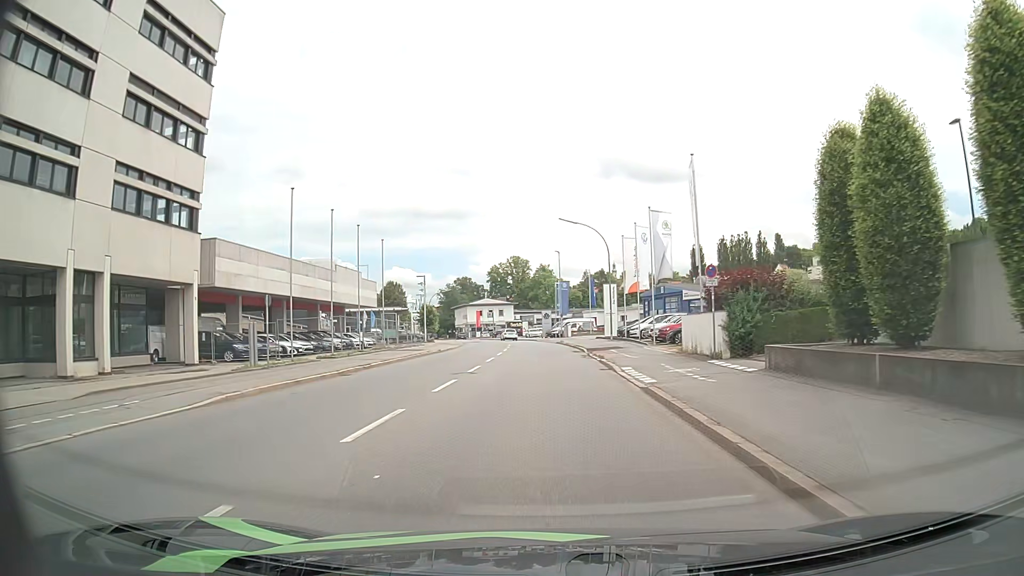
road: tertiary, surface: asphalt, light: Day
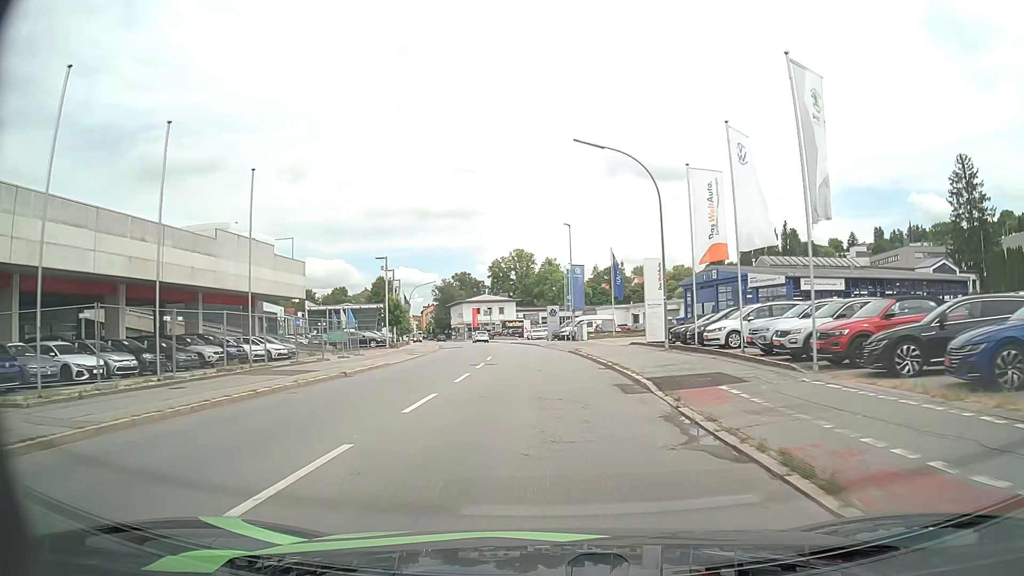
(-0.1, +21.5) m; 0°
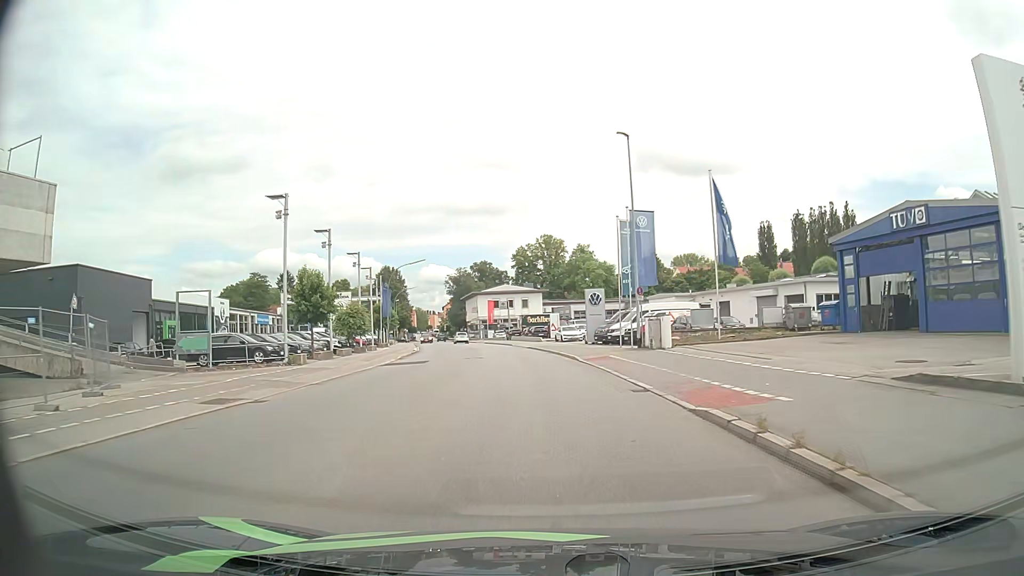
(-0.7, +28.2) m; -3°
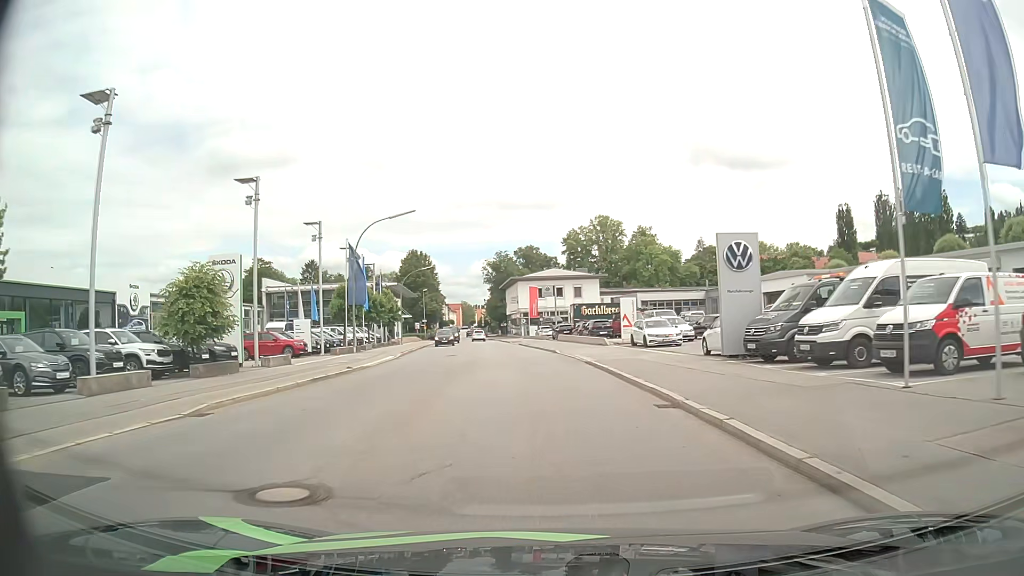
(-0.9, +26.7) m; -5°
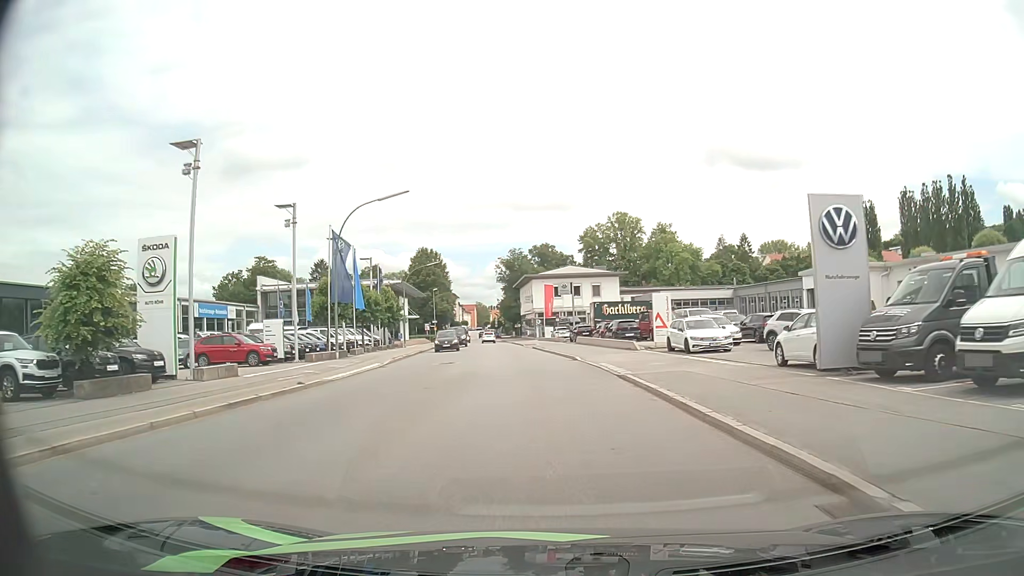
(-0.1, +6.5) m; -1°
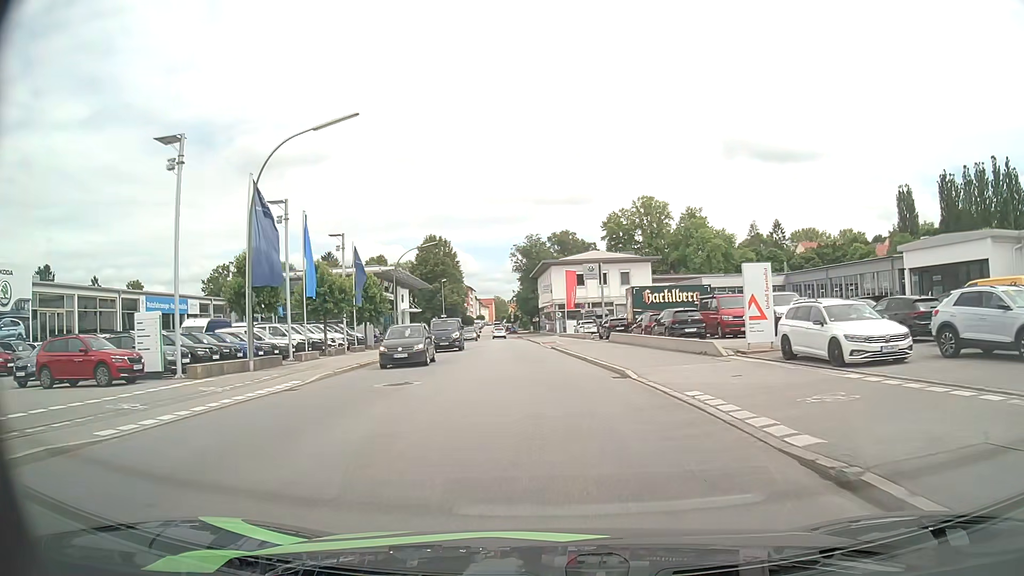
(-0.2, +12.8) m; -2°
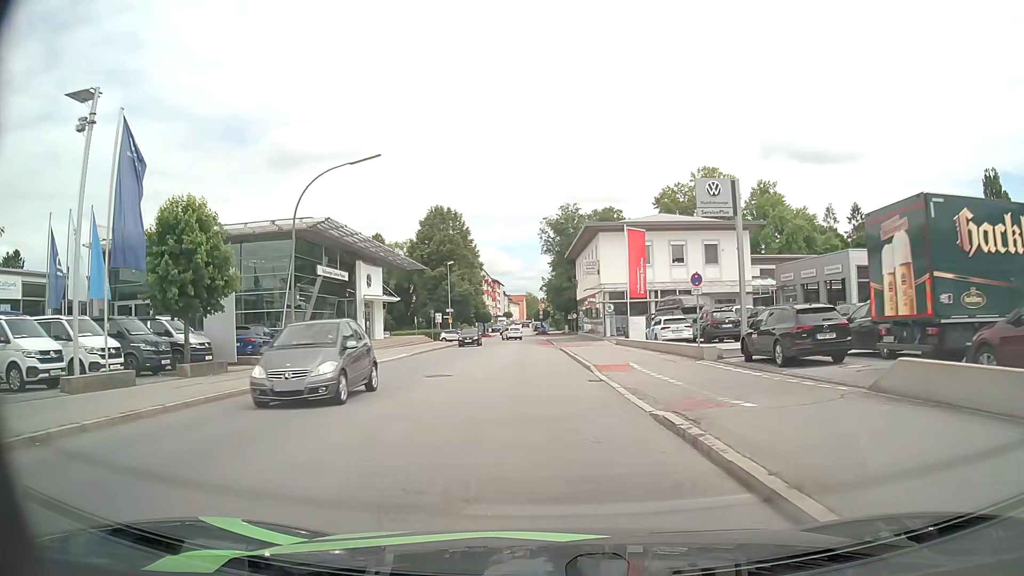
(-0.8, +29.5) m; -2°
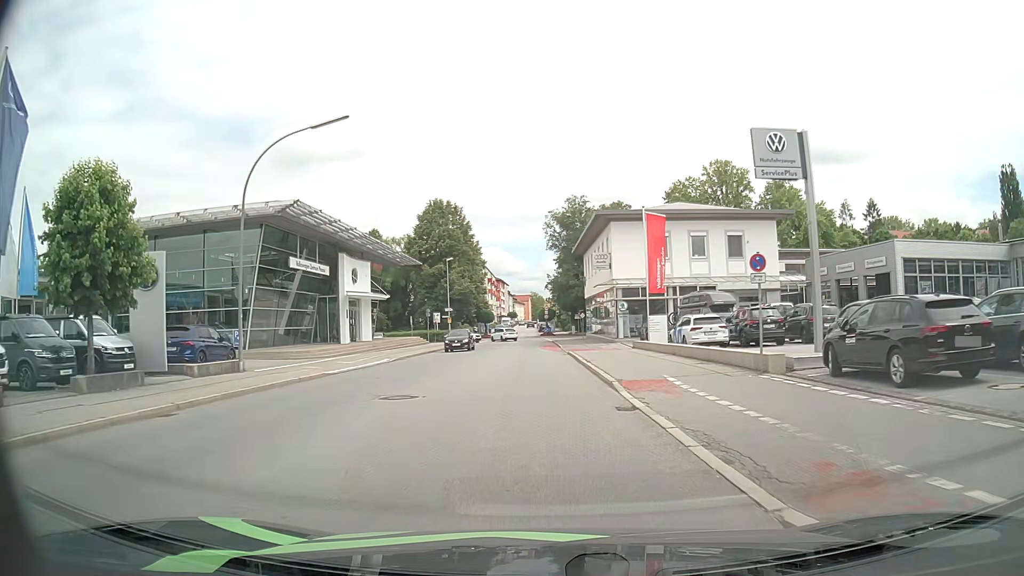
(0.0, +5.6) m; -1°
